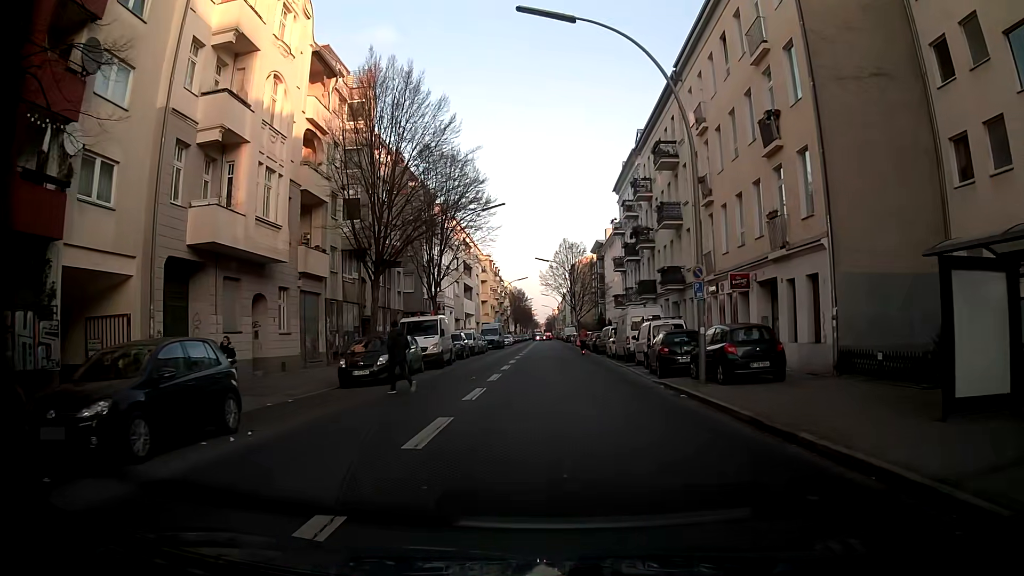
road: tertiary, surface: asphalt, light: Day
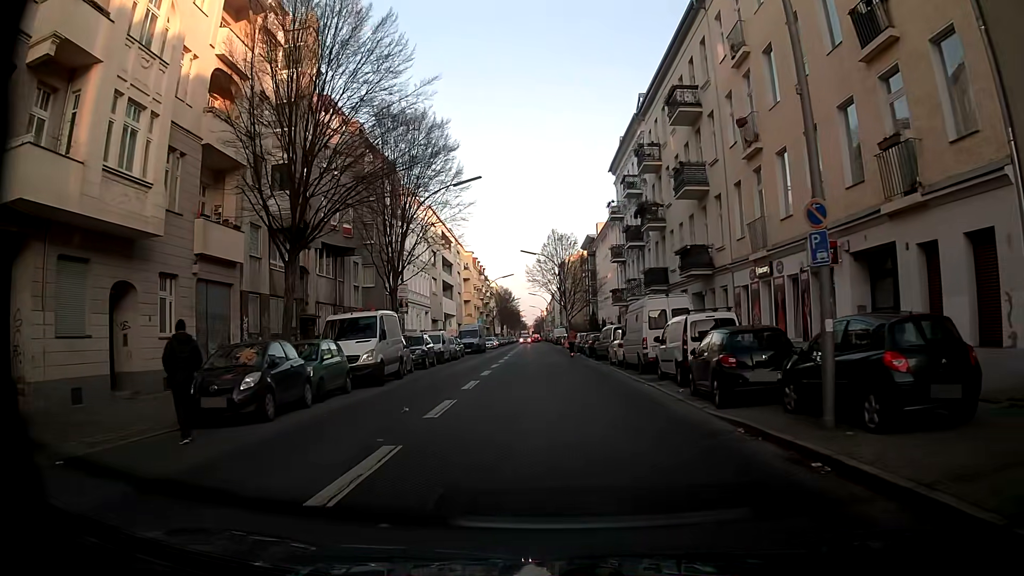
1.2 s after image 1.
(0.0, +8.7) m; 0°
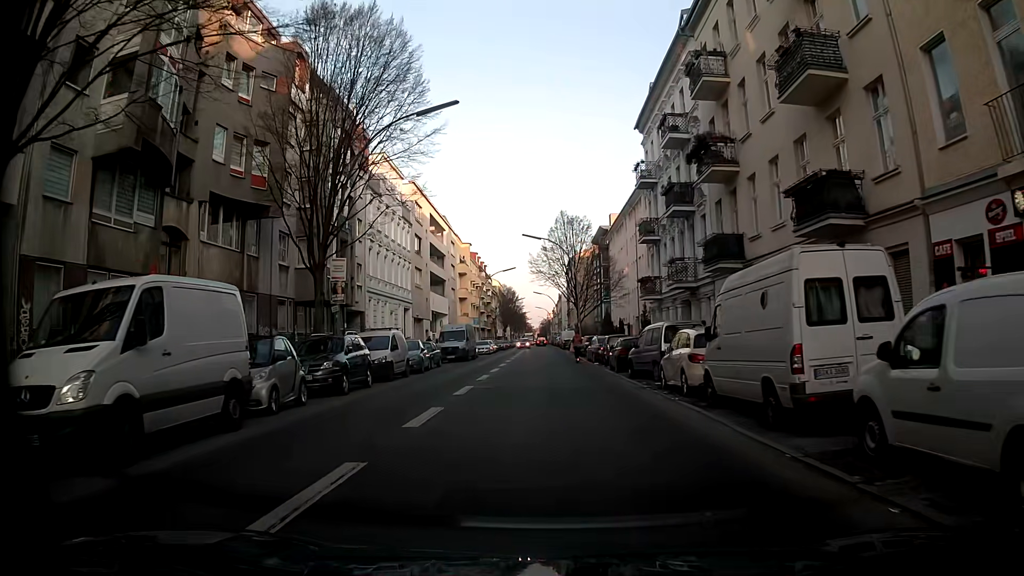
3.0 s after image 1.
(+0.1, +13.2) m; +1°
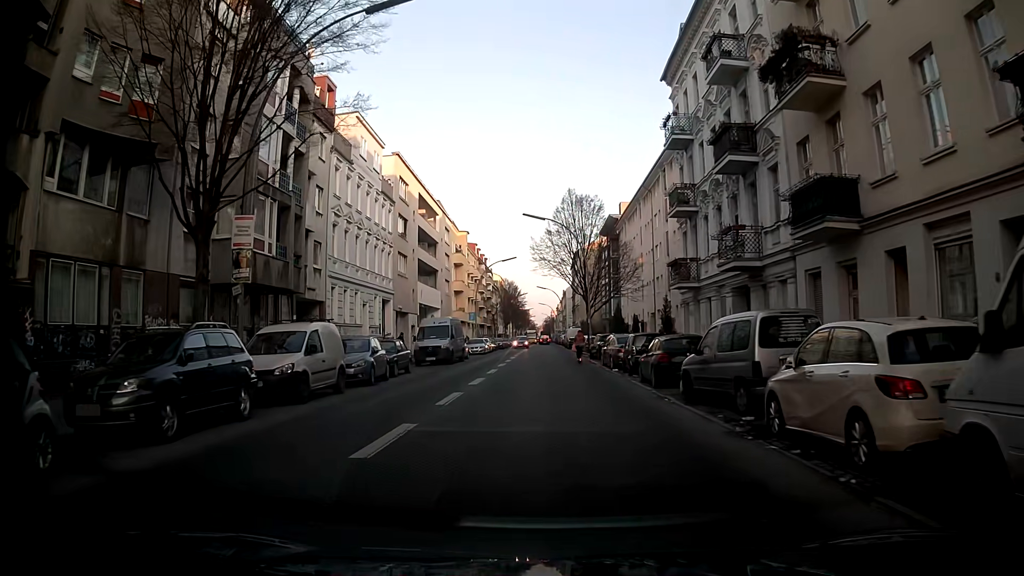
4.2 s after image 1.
(-0.2, +8.8) m; -1°
